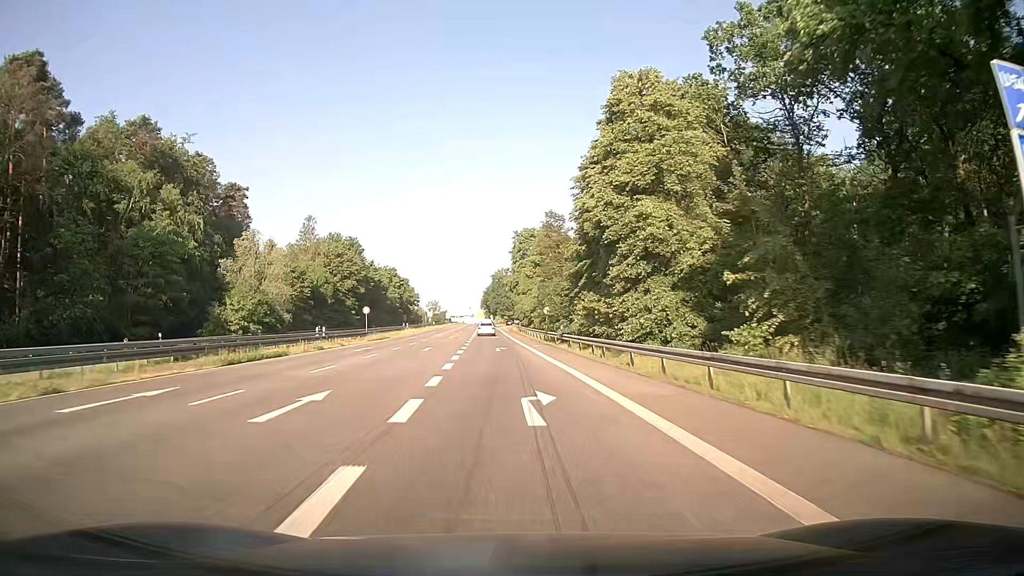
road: secondary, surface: asphalt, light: Day
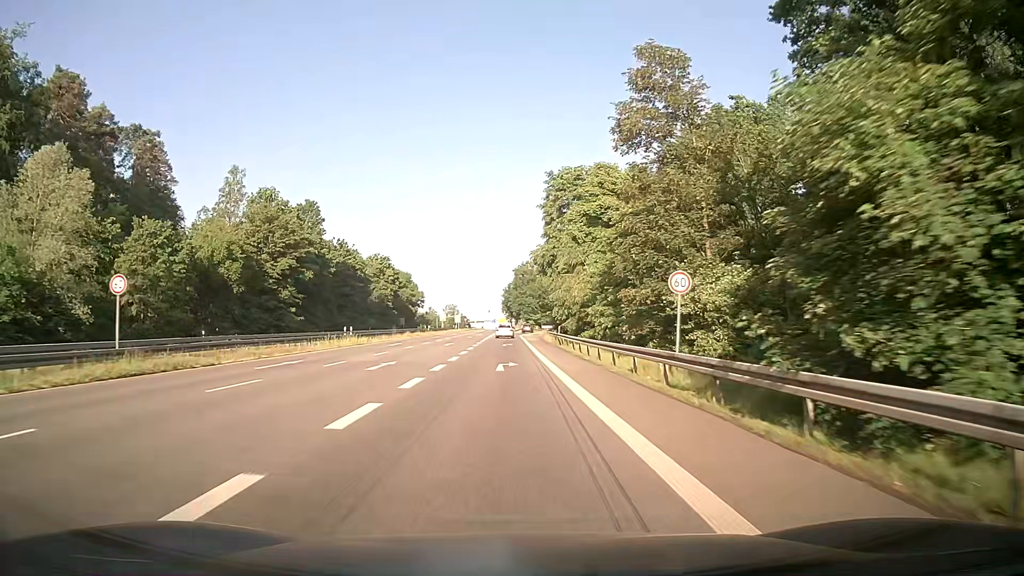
(-1.2, +42.8) m; -2°
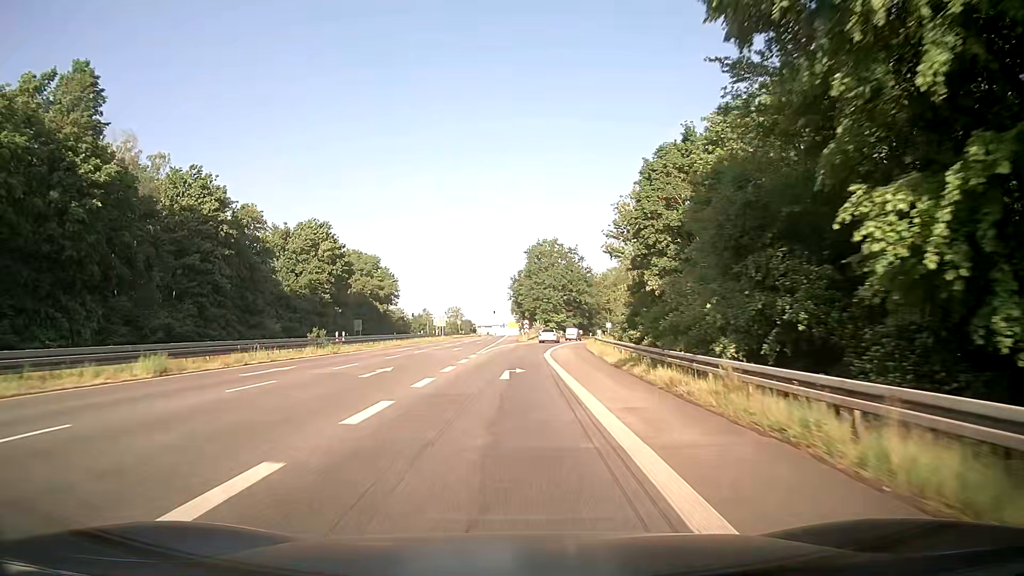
(-0.6, +53.4) m; -1°
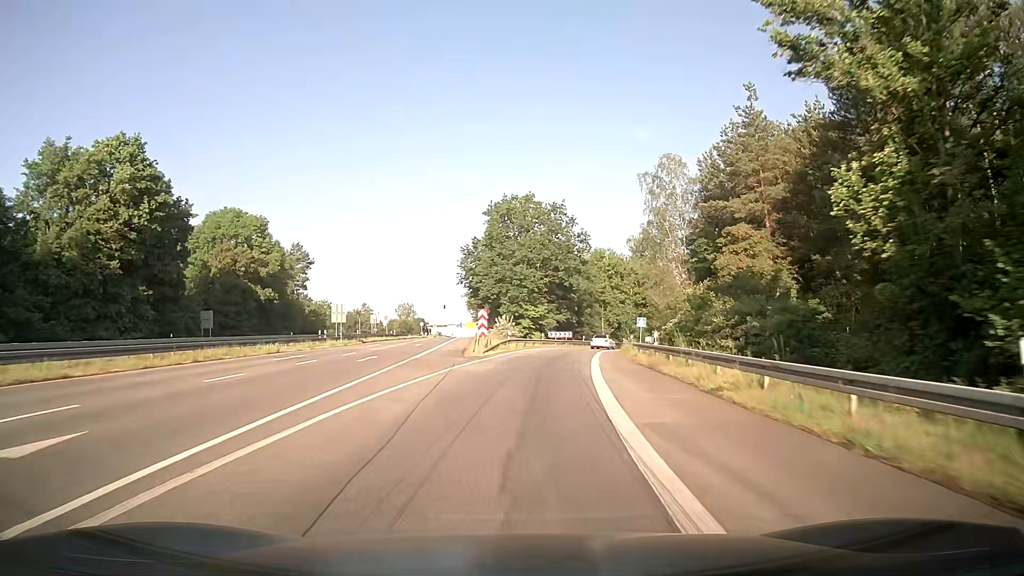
(+0.7, +42.8) m; +3°
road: motorway_link
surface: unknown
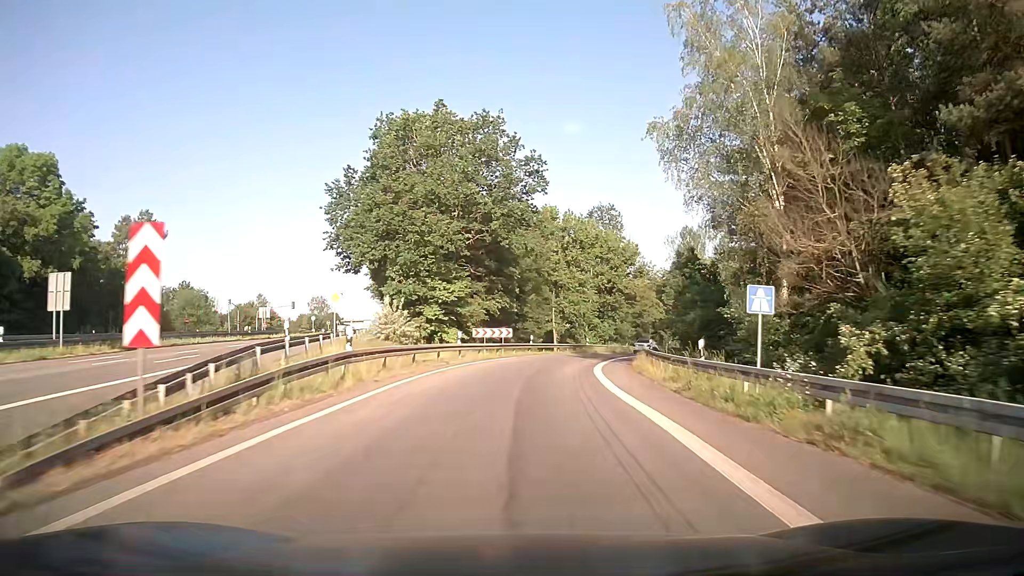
(+1.6, +32.1) m; +6°
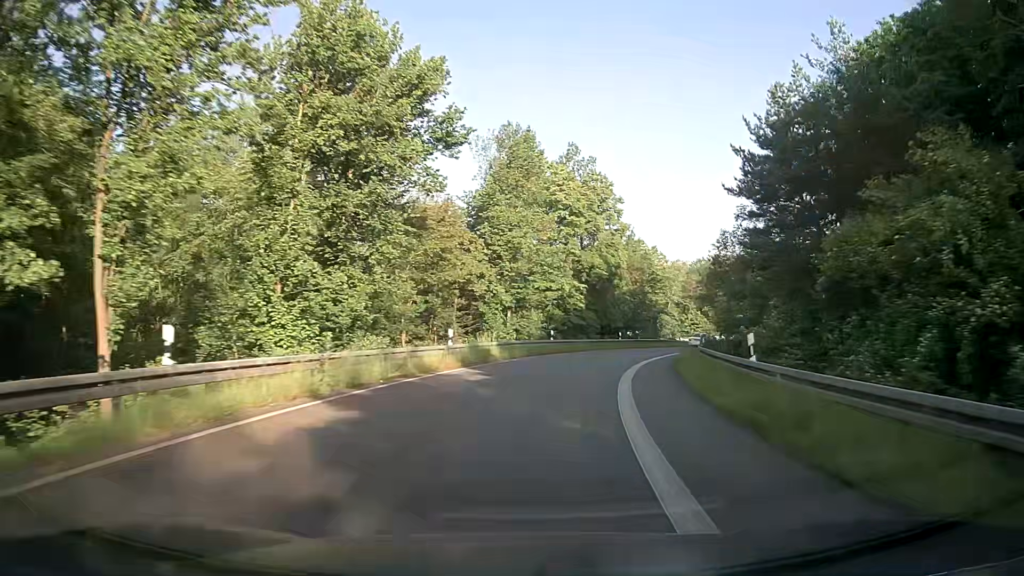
(+7.6, +53.2) m; +19°
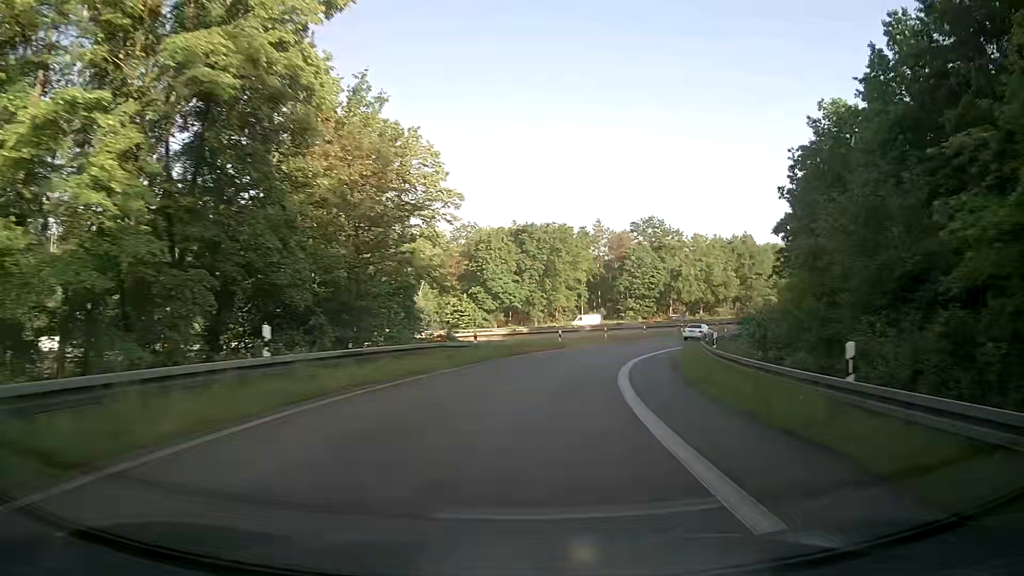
(+7.9, +42.7) m; +22°
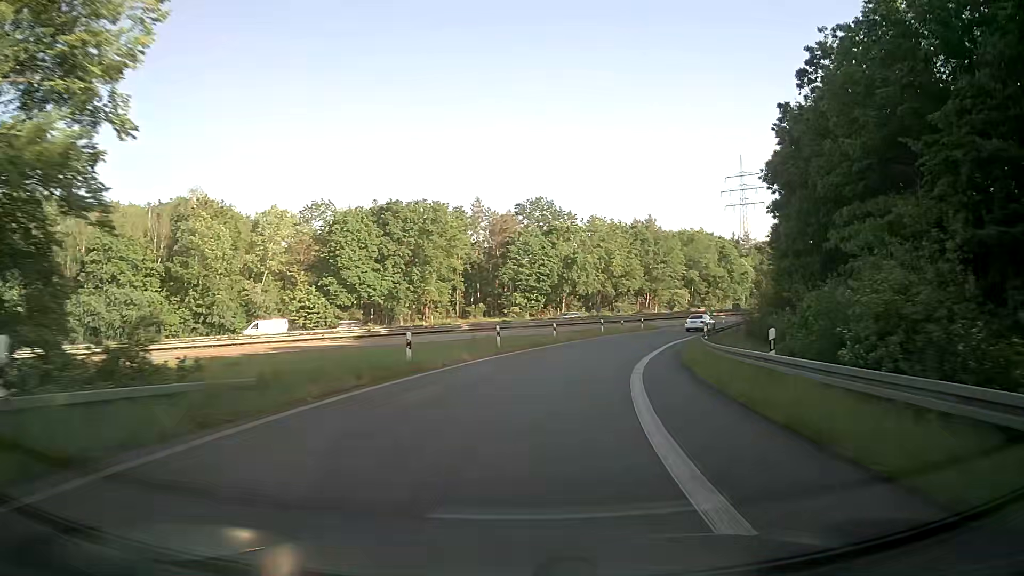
(+1.8, +21.9) m; +10°
(+1, +10) (+2, +20) (+4, +30) (+7, +39) (+11, +48) (+16, +57) (+22, +65) (+28, +73) (+34, +81) (+41, +88) m
